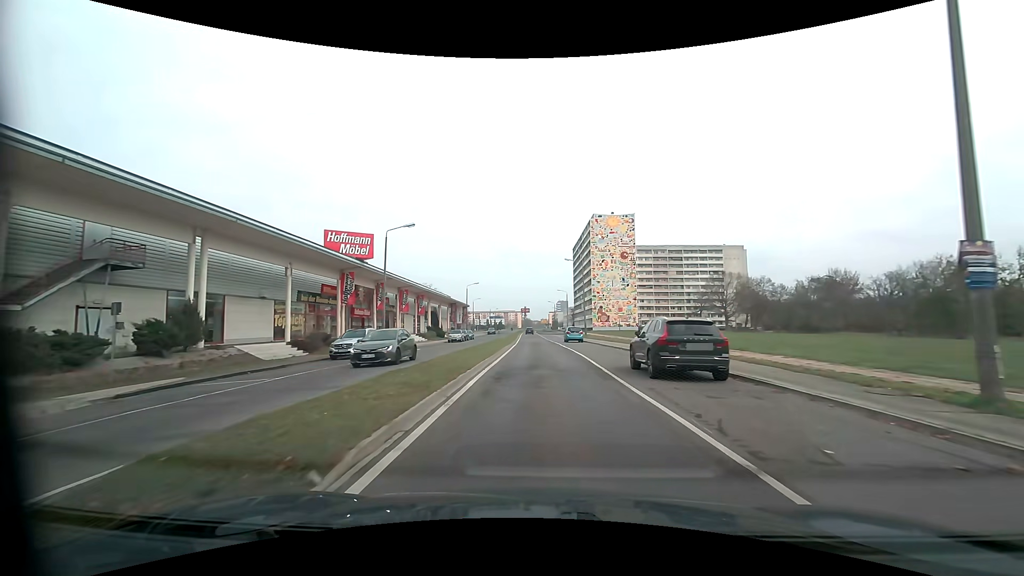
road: tertiary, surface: asphalt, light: Day
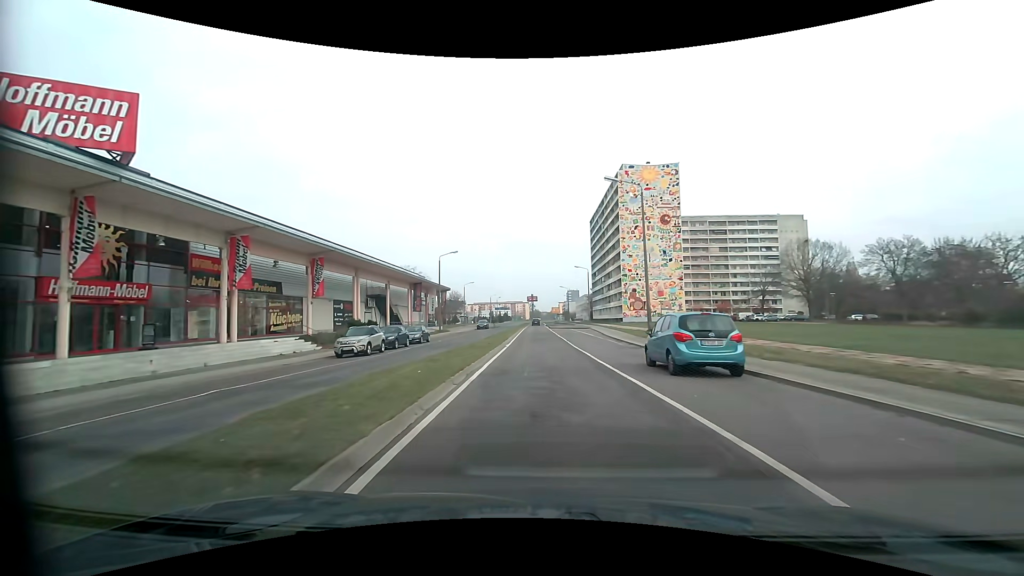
(-0.5, +38.0) m; -2°
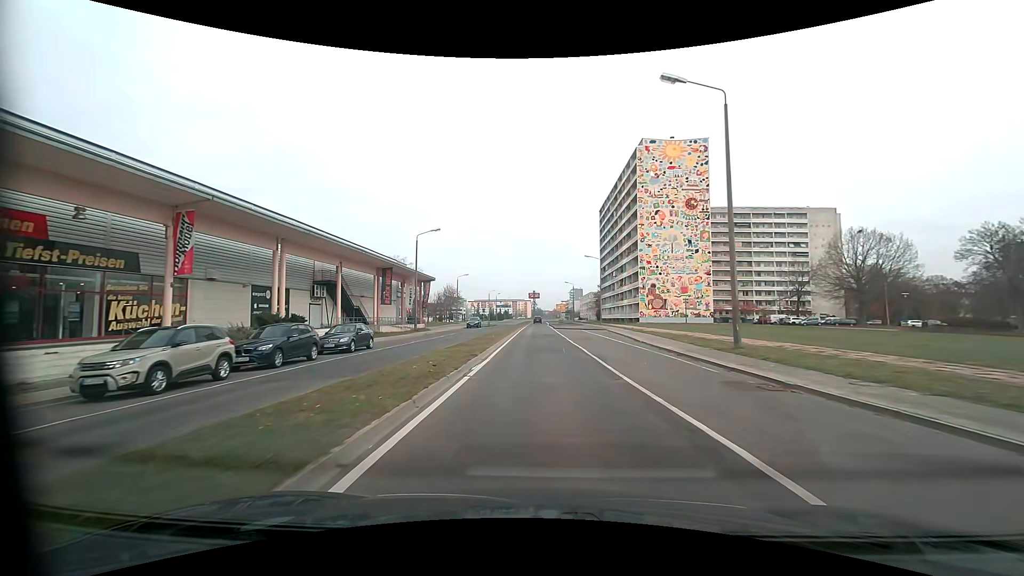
(0.0, +15.1) m; 0°
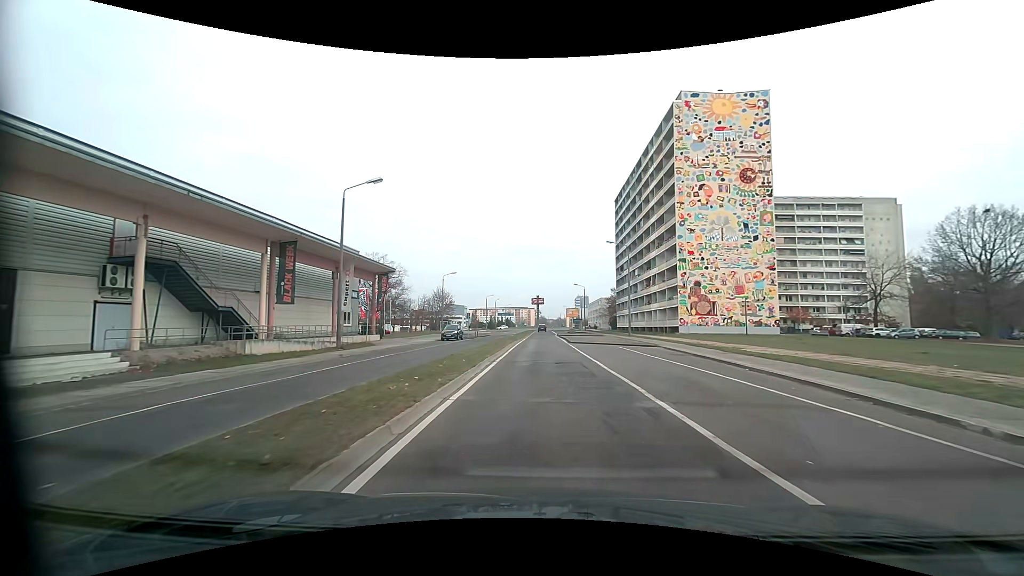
(-0.1, +22.6) m; 0°
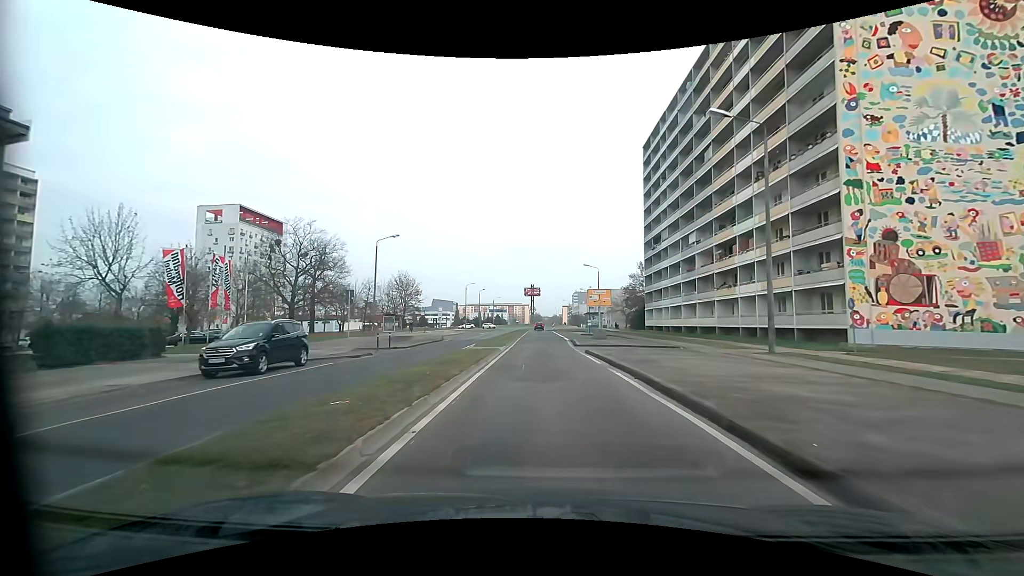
(+0.1, +37.3) m; +1°
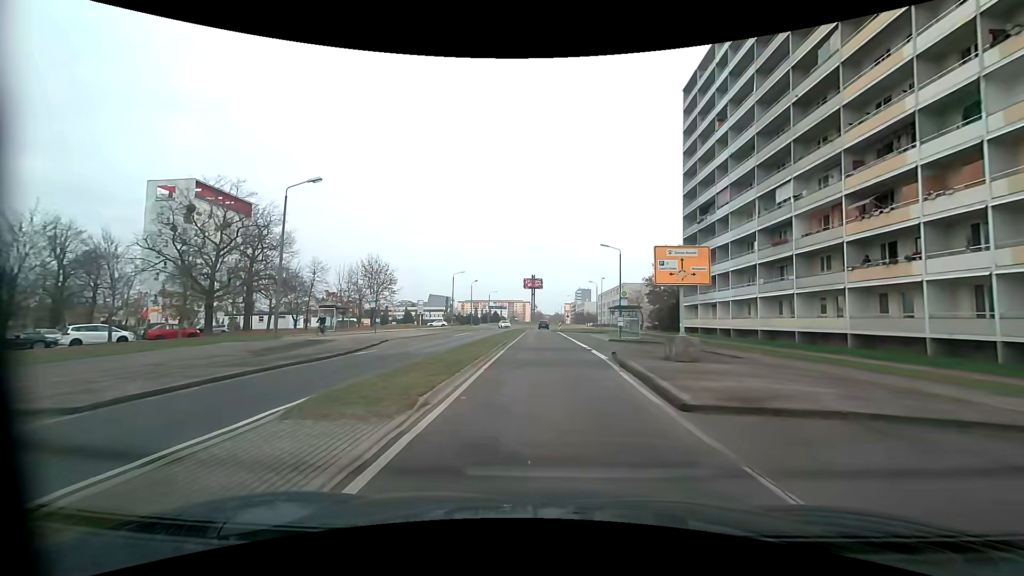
(-0.1, +21.5) m; 0°
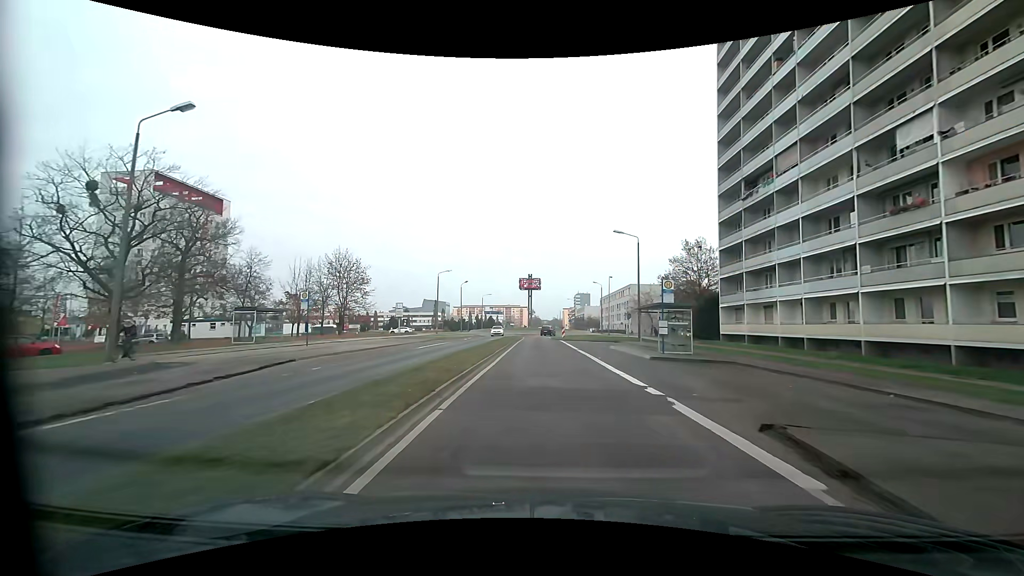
(-0.1, +13.6) m; 0°
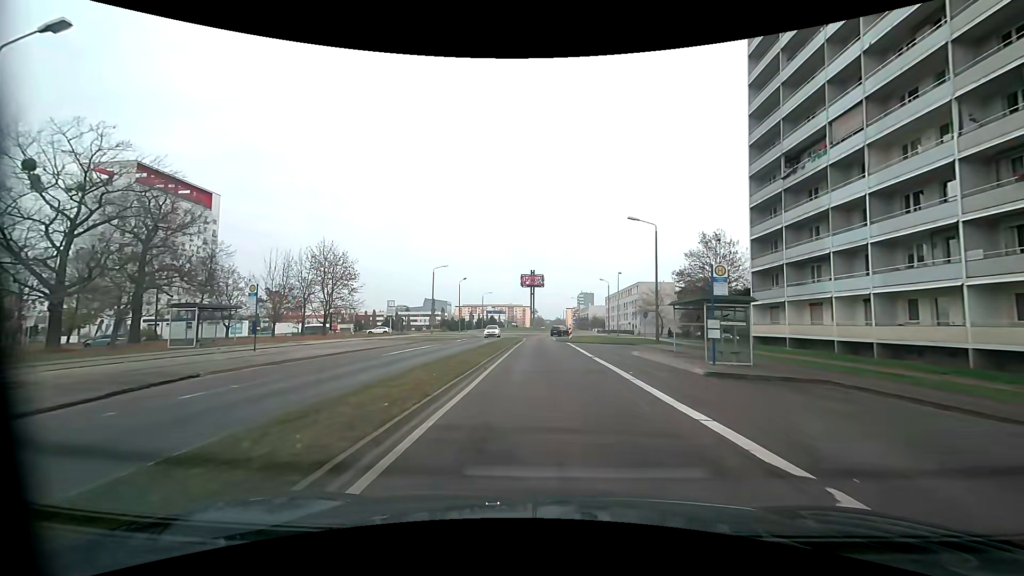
(0.0, +6.7) m; 0°
(0, +10) (0, +20) (0, +30) (0, +40) (0, +50) (0, +60) (+1, +70) (+4, +79) (+11, +86) (+14, +95) m
